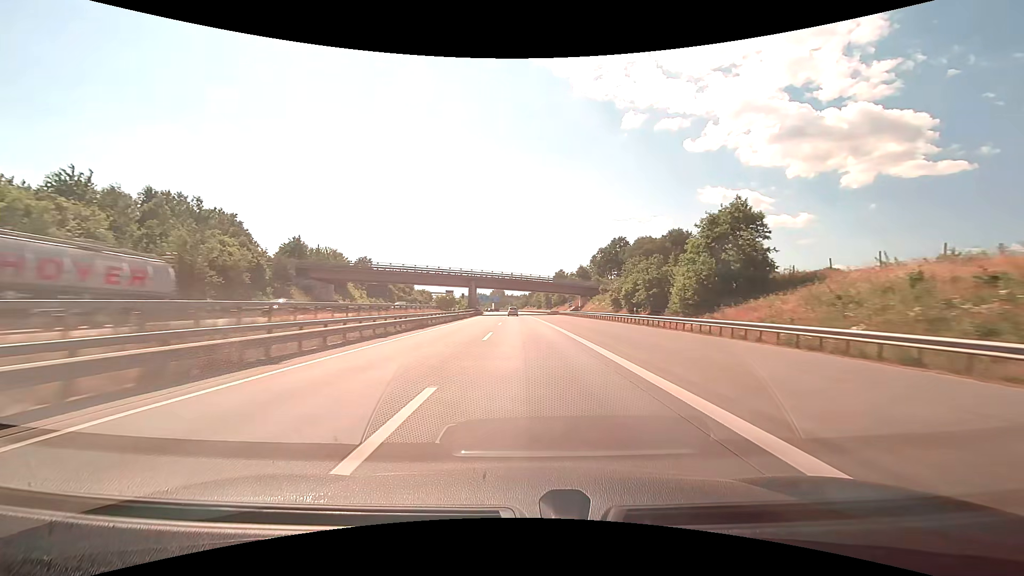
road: motorway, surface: concrete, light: Day
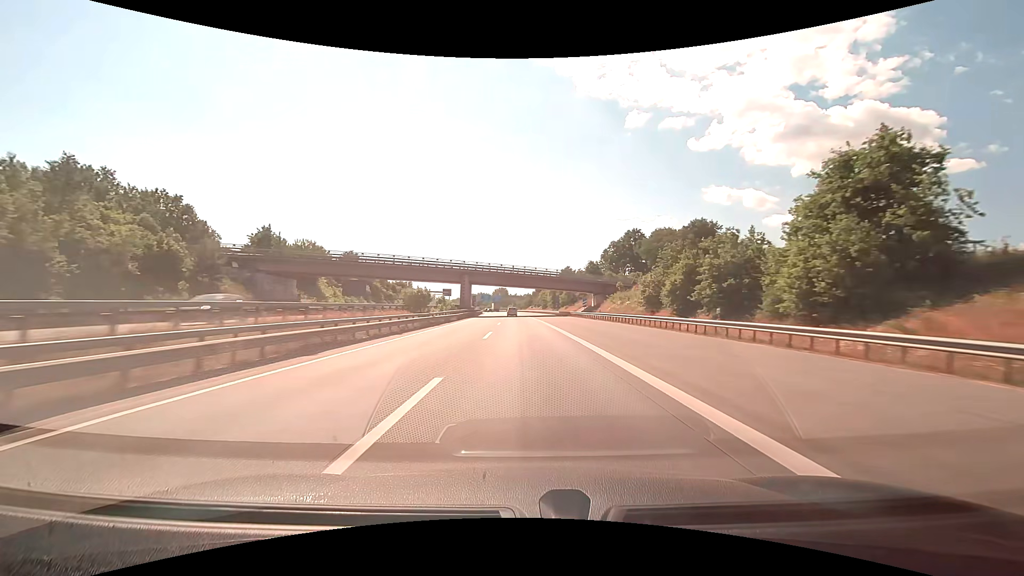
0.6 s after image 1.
(0.0, +16.9) m; 0°
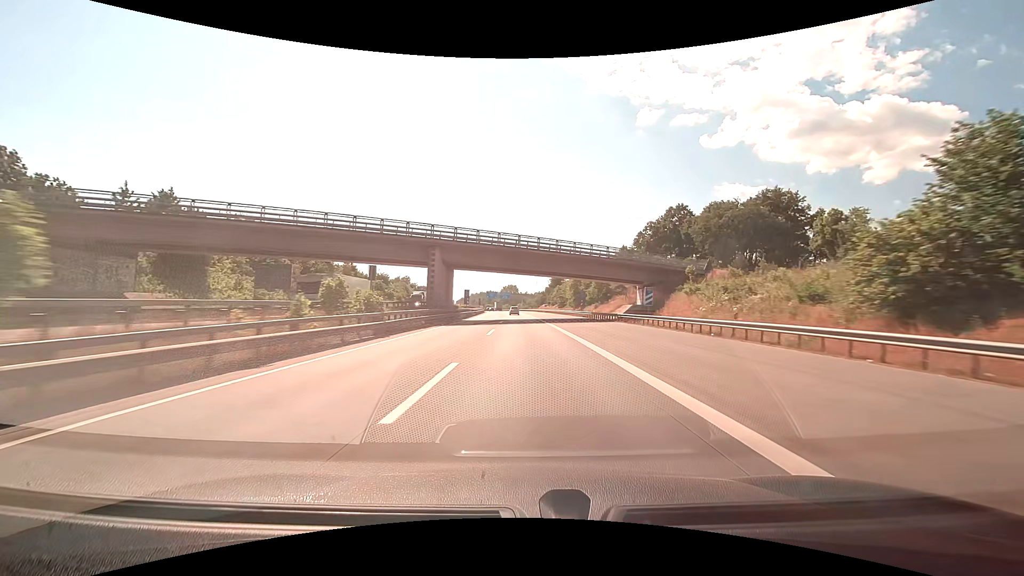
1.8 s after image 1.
(-0.4, +33.9) m; -1°
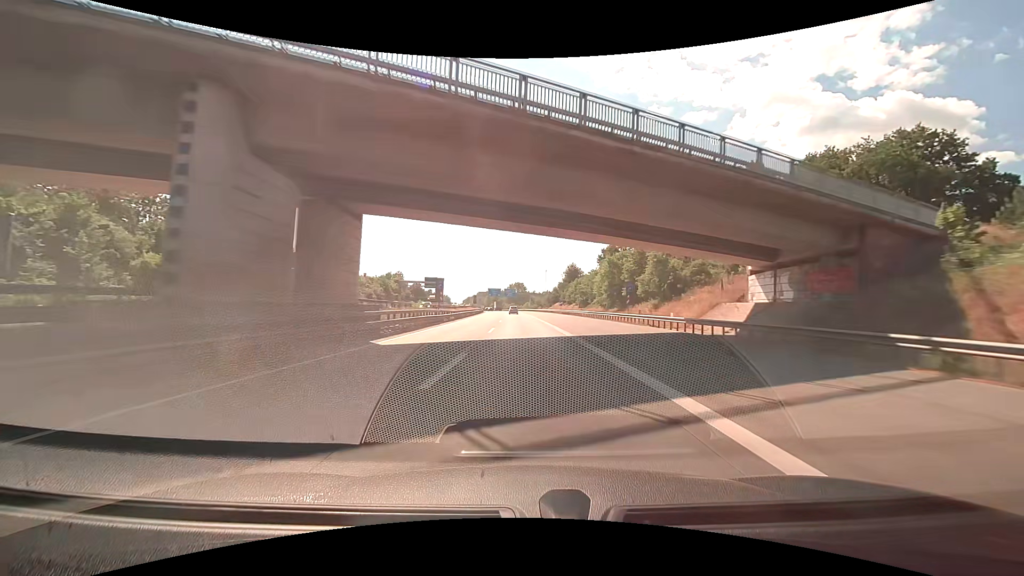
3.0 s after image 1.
(-0.3, +34.0) m; -1°
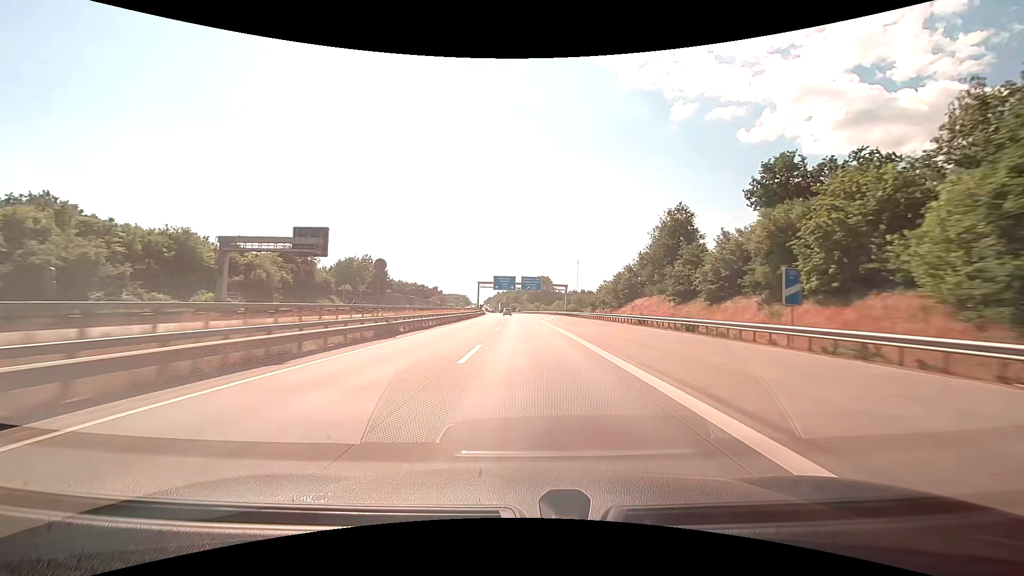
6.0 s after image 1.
(-2.1, +86.6) m; -3°
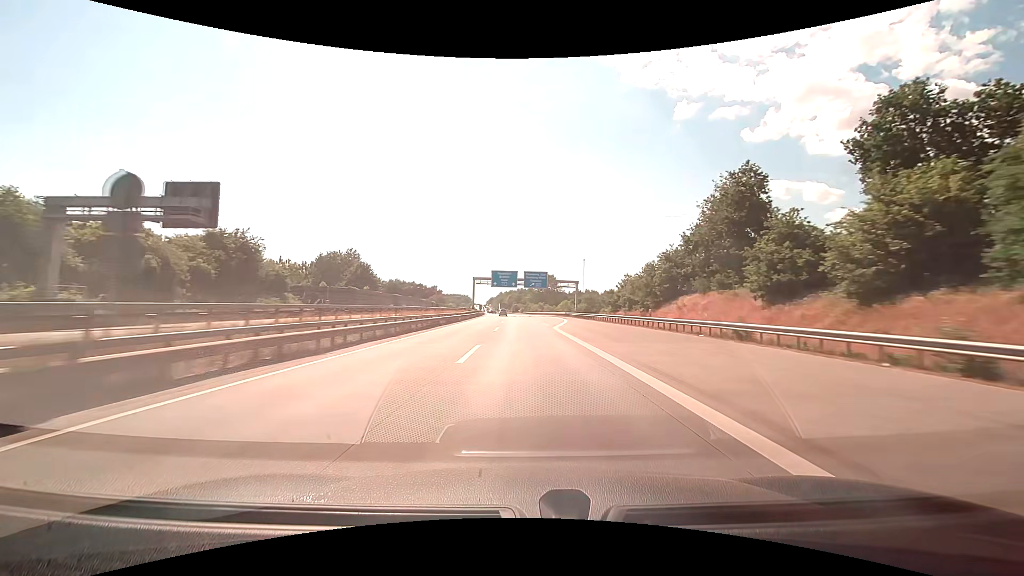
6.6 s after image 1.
(-0.1, +18.1) m; 0°
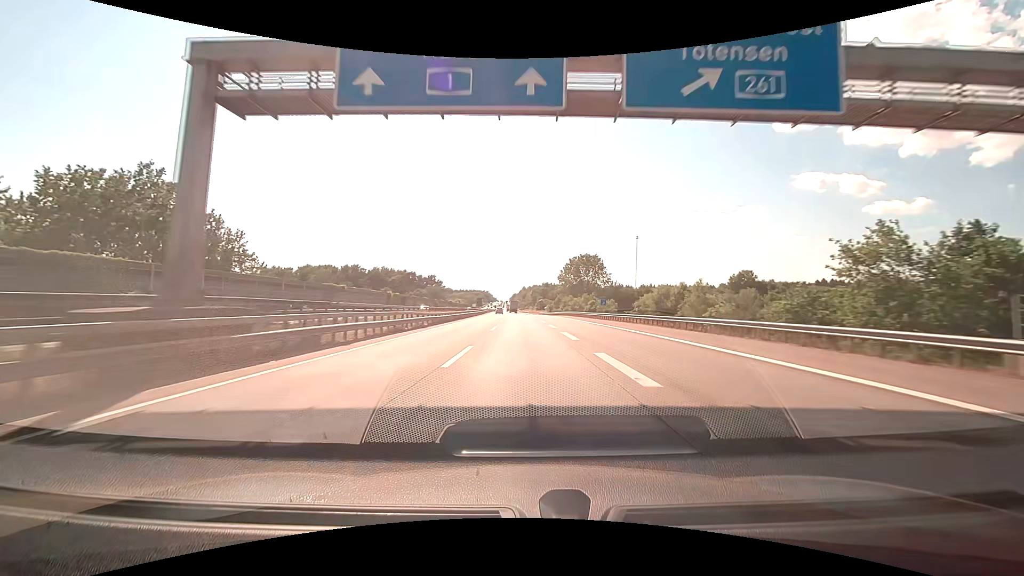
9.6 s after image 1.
(-1.8, +91.7) m; -3°
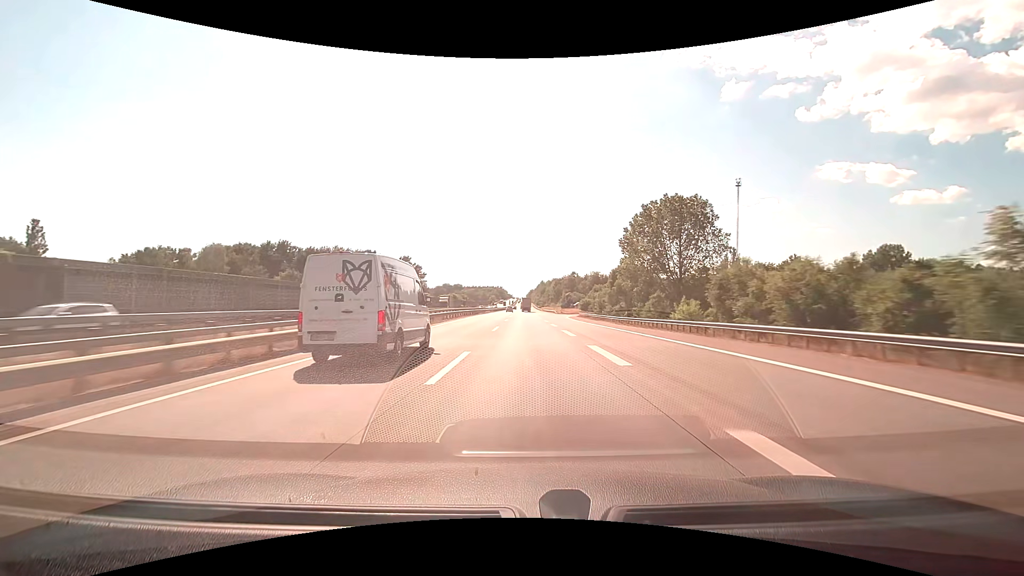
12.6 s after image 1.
(-2.1, +93.2) m; -2°
(0, +10) (0, +20) (0, +30) (0, +40) (0, +50) (0, +60) (0, +70) (0, +80) (0, +90) (0, +100) m
